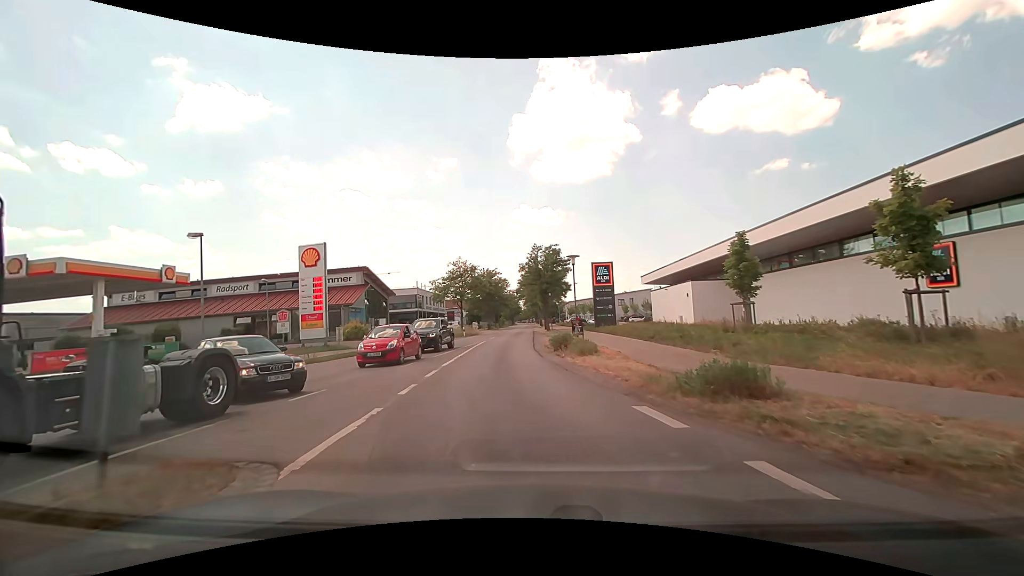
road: tertiary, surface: asphalt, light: Day
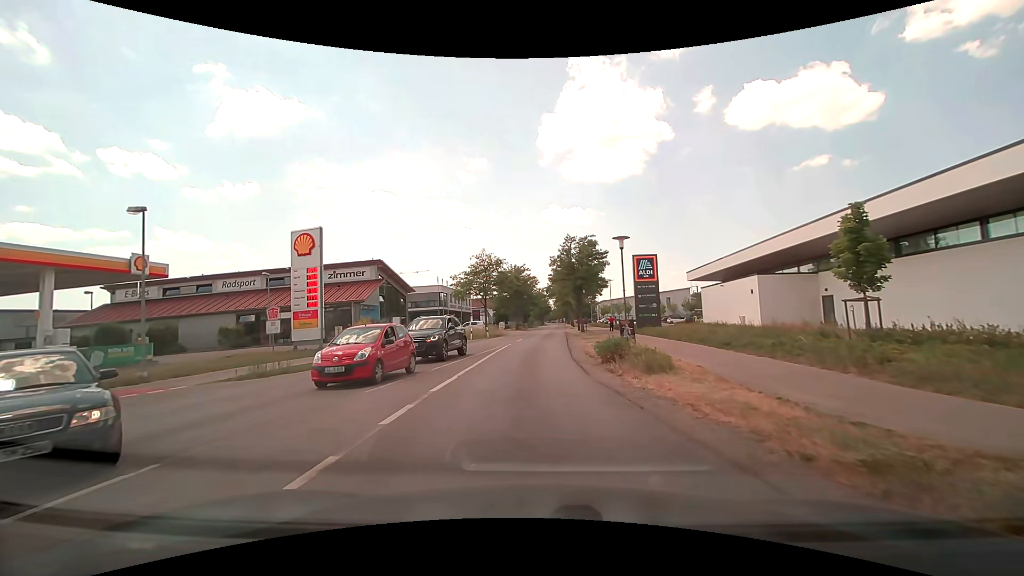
(-0.2, +6.2) m; -3°
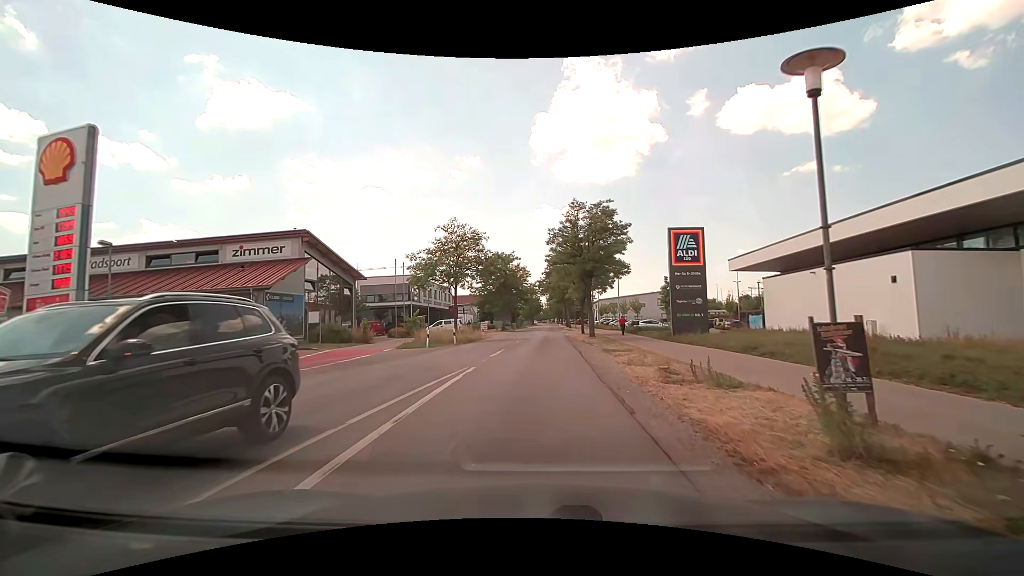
(-0.1, +15.5) m; +1°
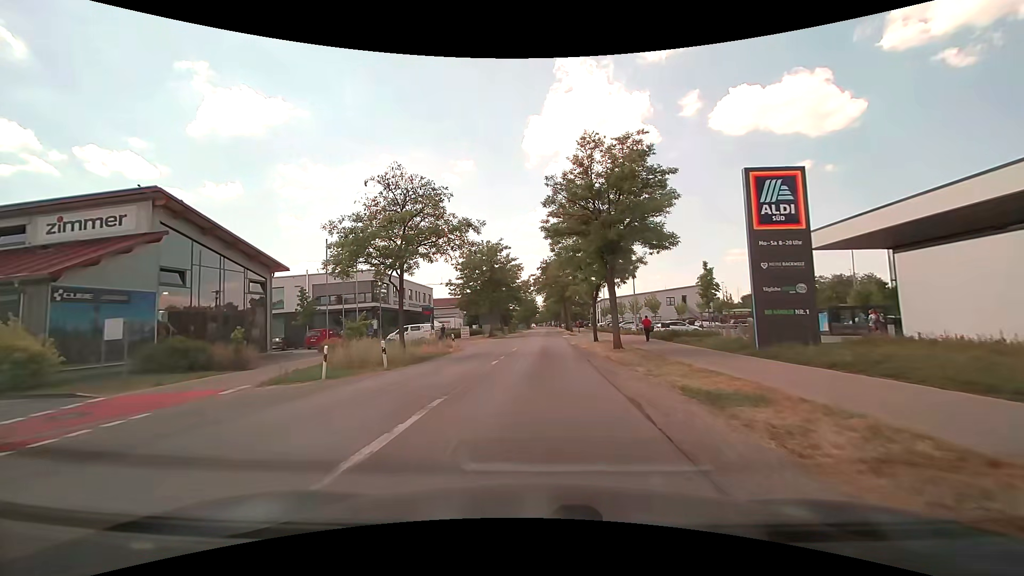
(+0.1, +13.7) m; 0°
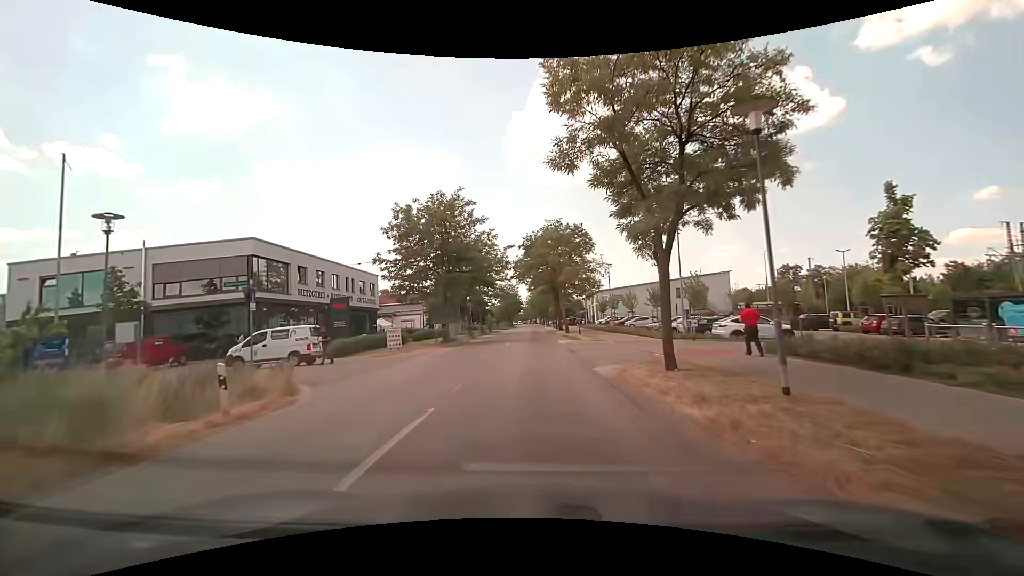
(+0.3, +21.6) m; +1°
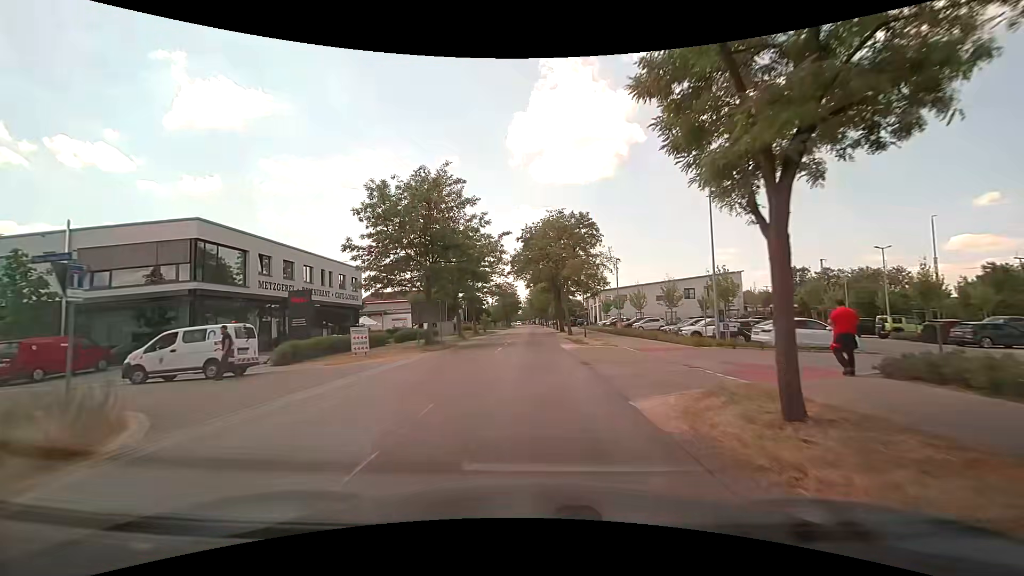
(0.0, +5.8) m; +1°
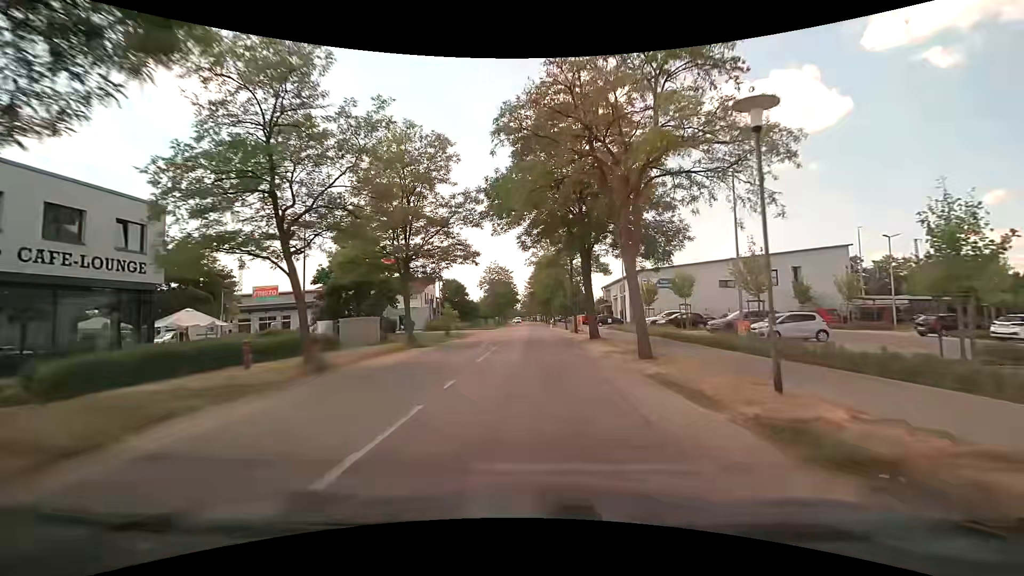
(-0.3, +30.6) m; 0°
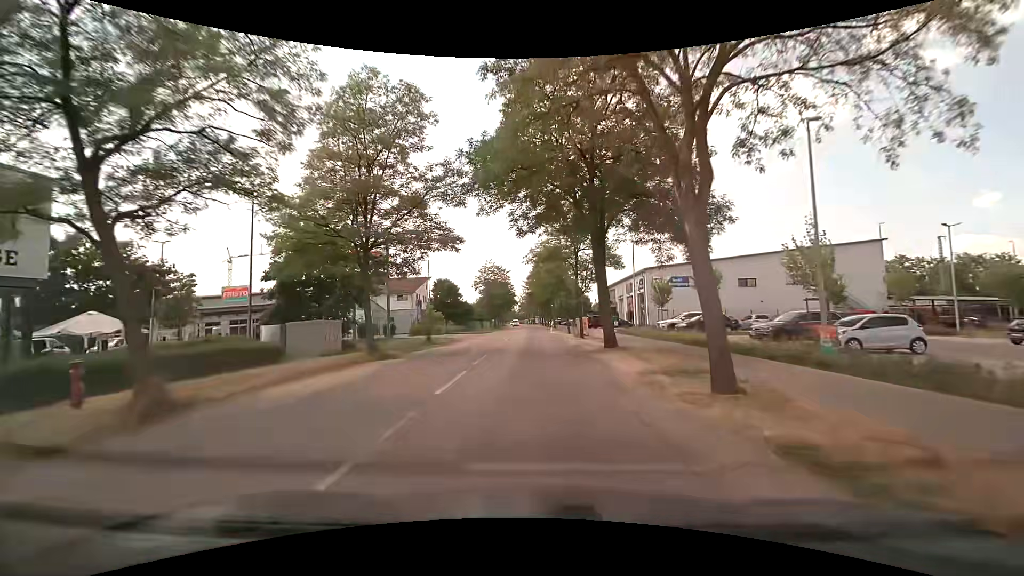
(0.0, +6.2) m; 0°
(0, +10) (0, +20) (0, +30) (0, +40) (0, +50) (0, +60) (0, +70) (0, +80) (0, +90) (0, +100) m
